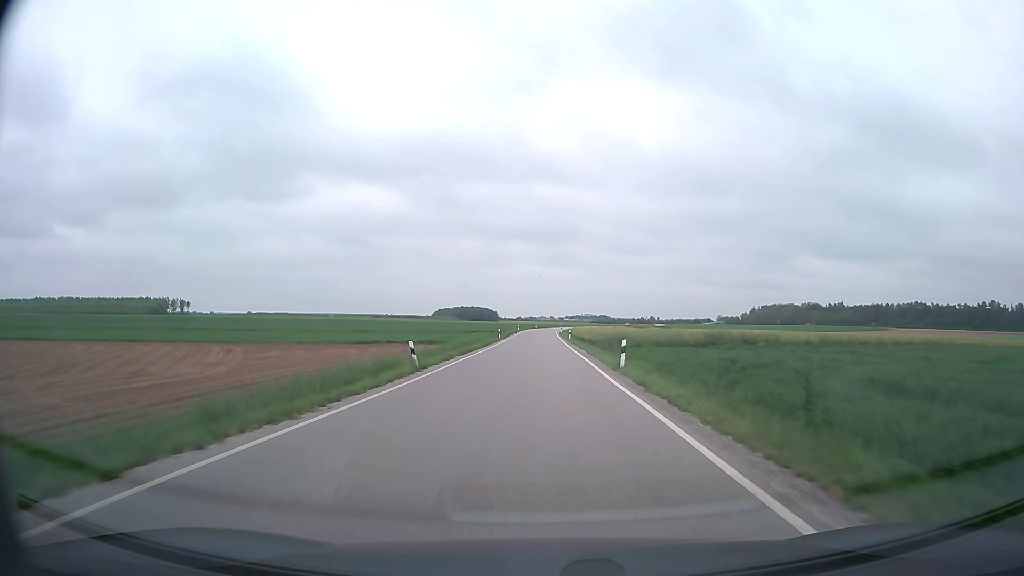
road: secondary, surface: asphalt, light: Day
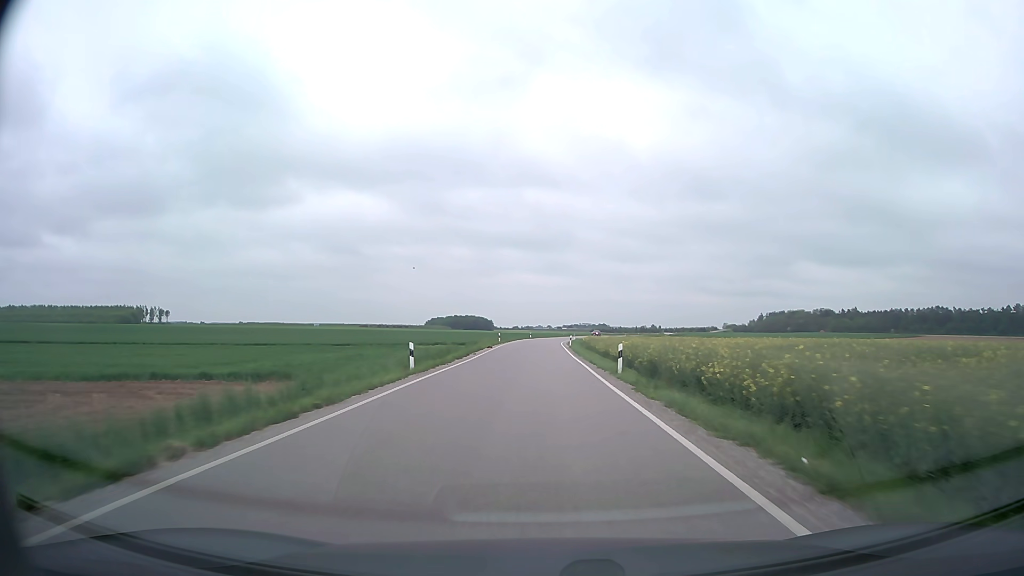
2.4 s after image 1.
(-0.1, +42.9) m; 0°
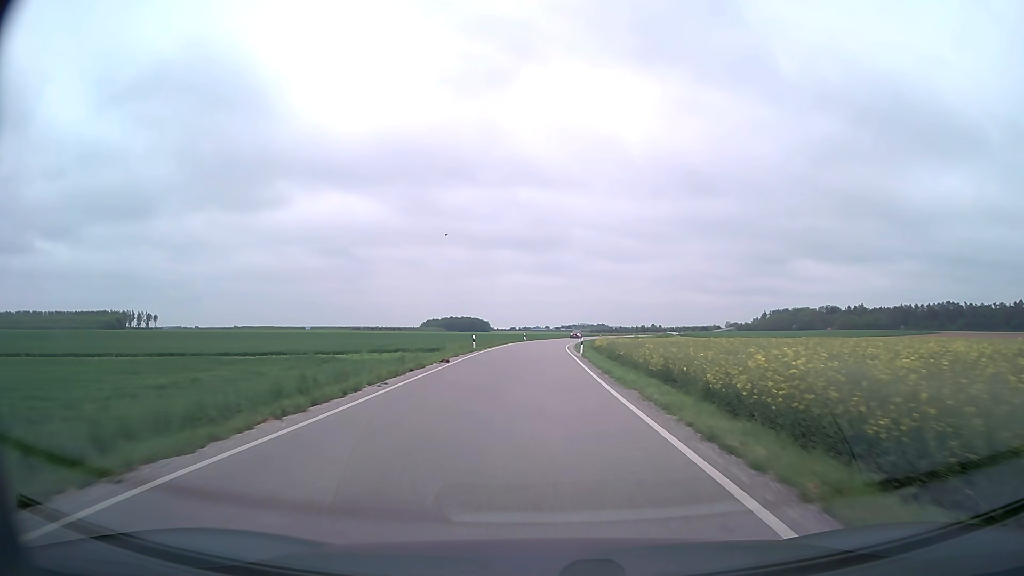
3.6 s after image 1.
(+0.1, +21.7) m; 0°
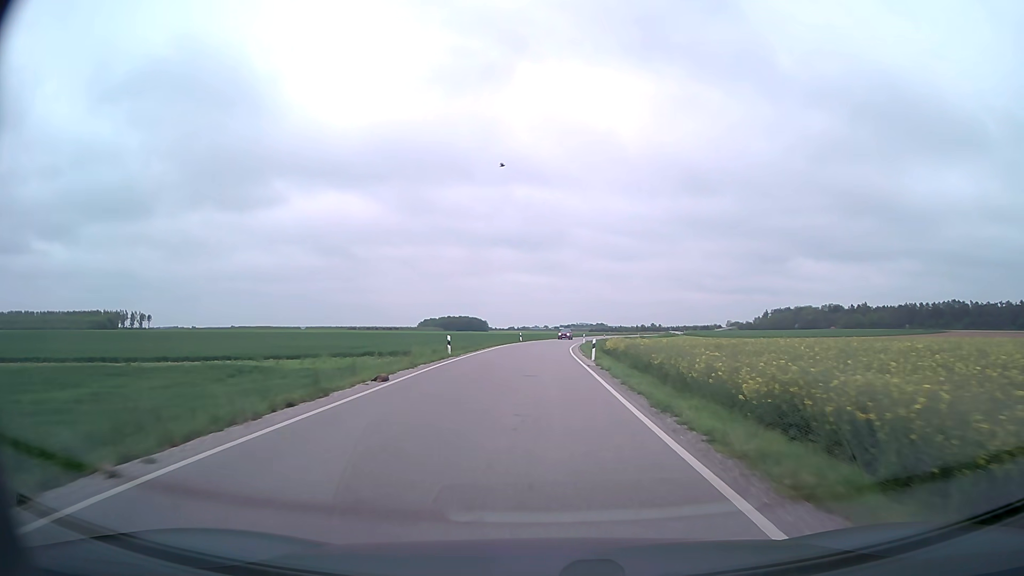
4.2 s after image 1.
(0.0, +10.8) m; 0°
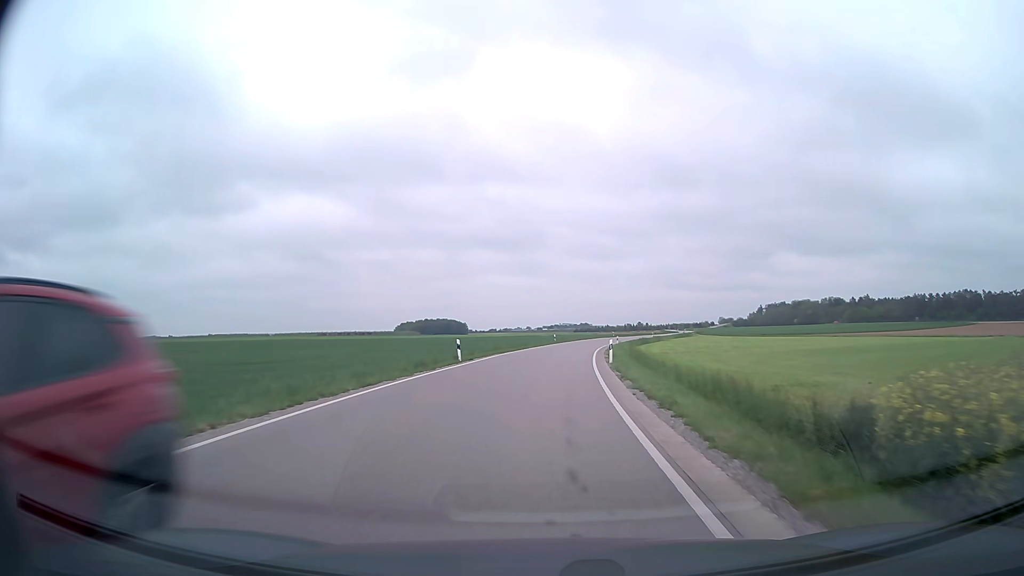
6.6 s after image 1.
(+0.5, +42.4) m; +1°
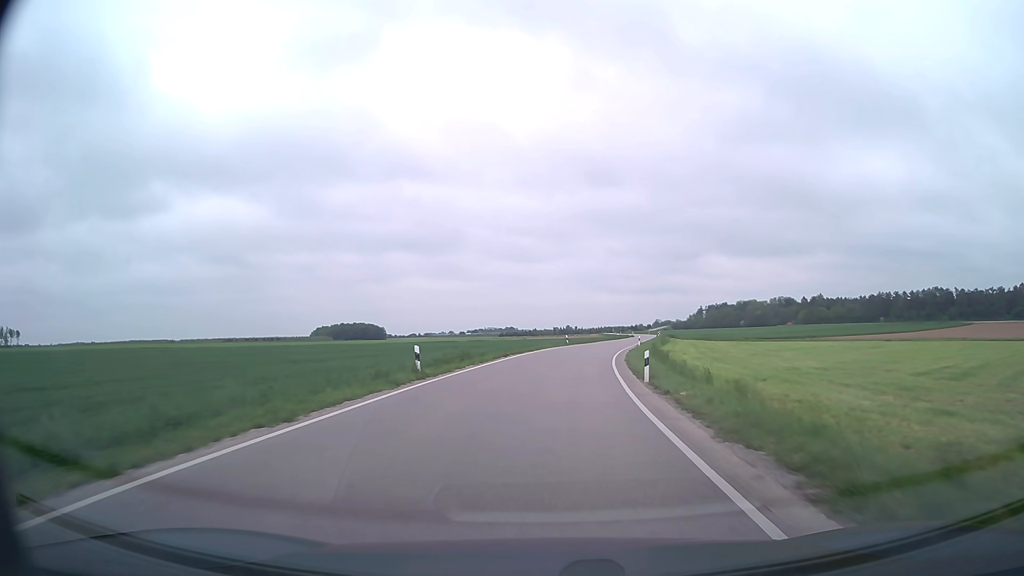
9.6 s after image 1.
(+2.6, +53.3) m; +6°
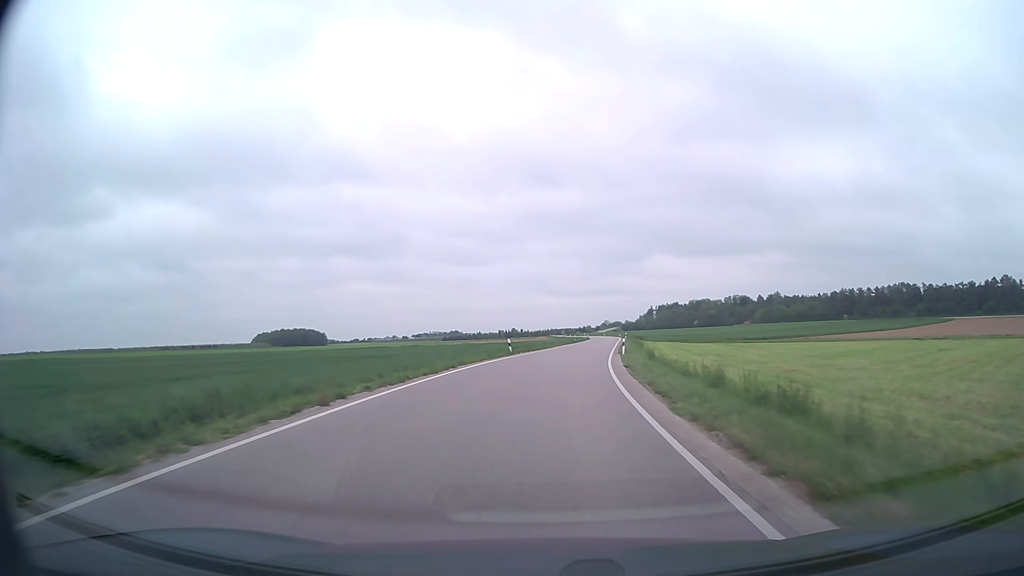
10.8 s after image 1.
(+0.9, +23.5) m; +4°
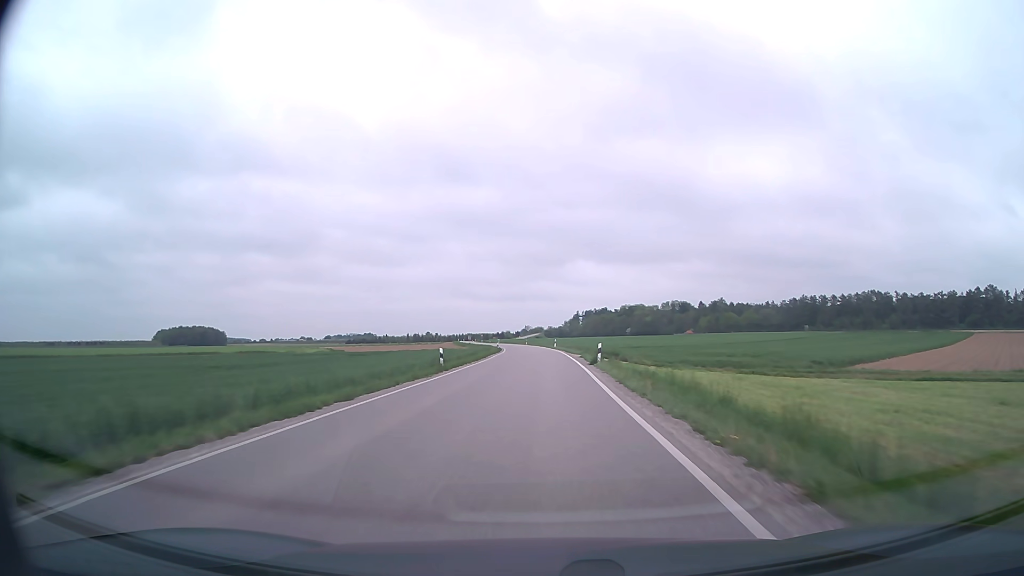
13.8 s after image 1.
(+5.6, +63.4) m; +7°
(0, +10) (0, +20) (0, +30) (0, +40) (0, +50) (0, +60) (-1, +70) (-1, +80) (-2, +90) (-3, +100) m
